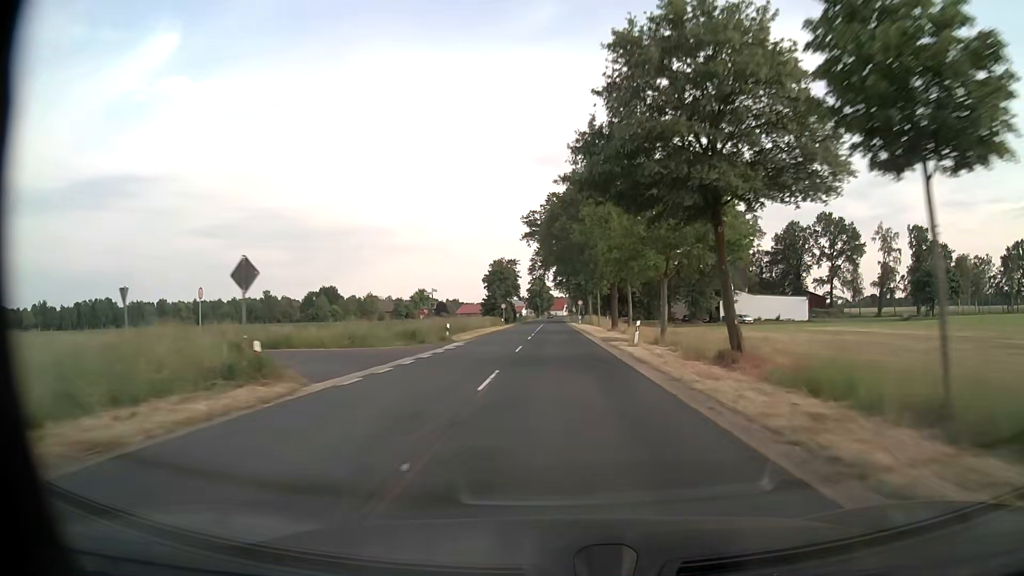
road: secondary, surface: asphalt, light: Day
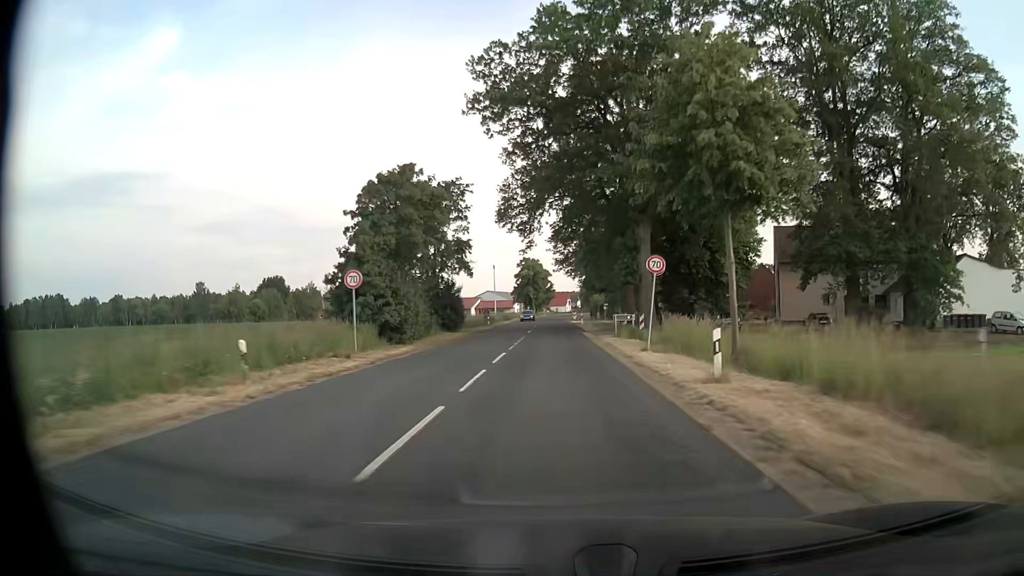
(-0.2, +66.2) m; 0°
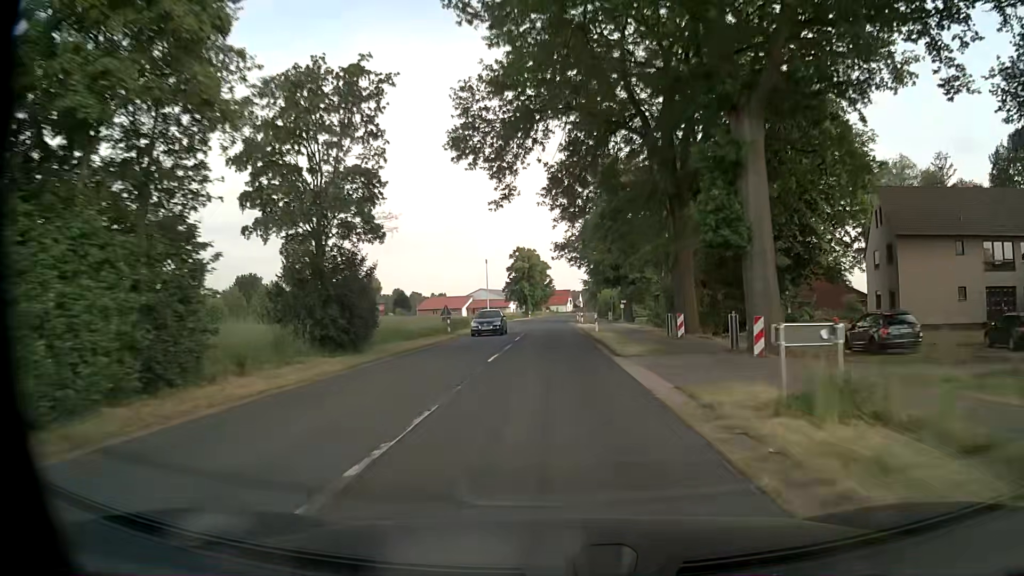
(0.0, +23.6) m; 0°
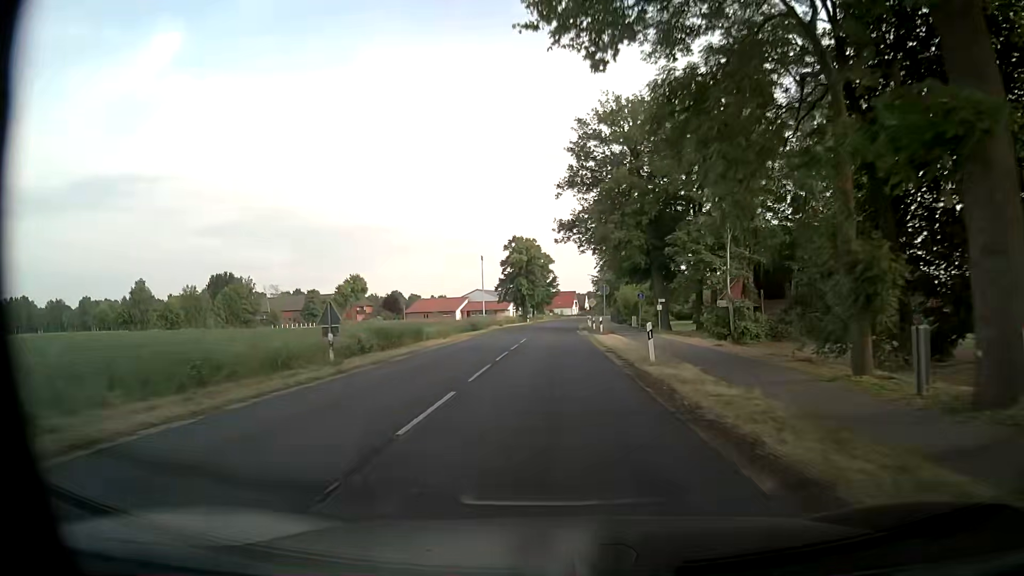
(-0.1, +22.2) m; 0°
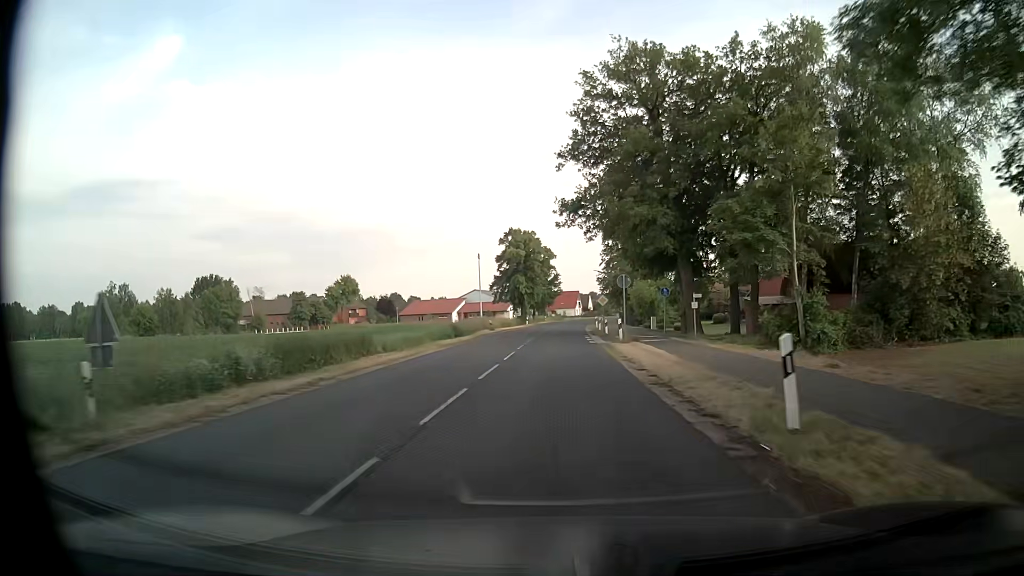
(0.0, +11.1) m; +1°
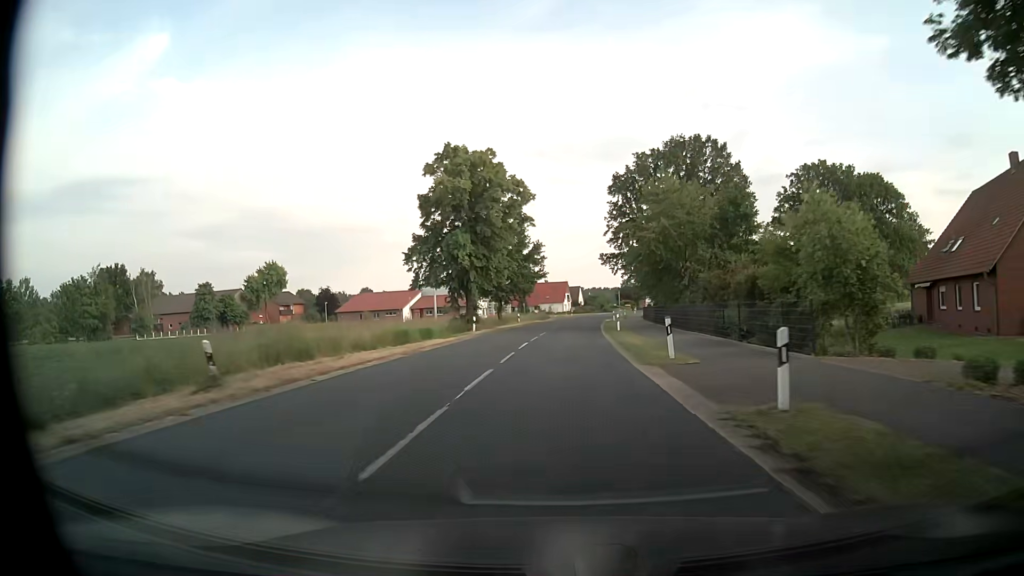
(-0.3, +45.1) m; 0°
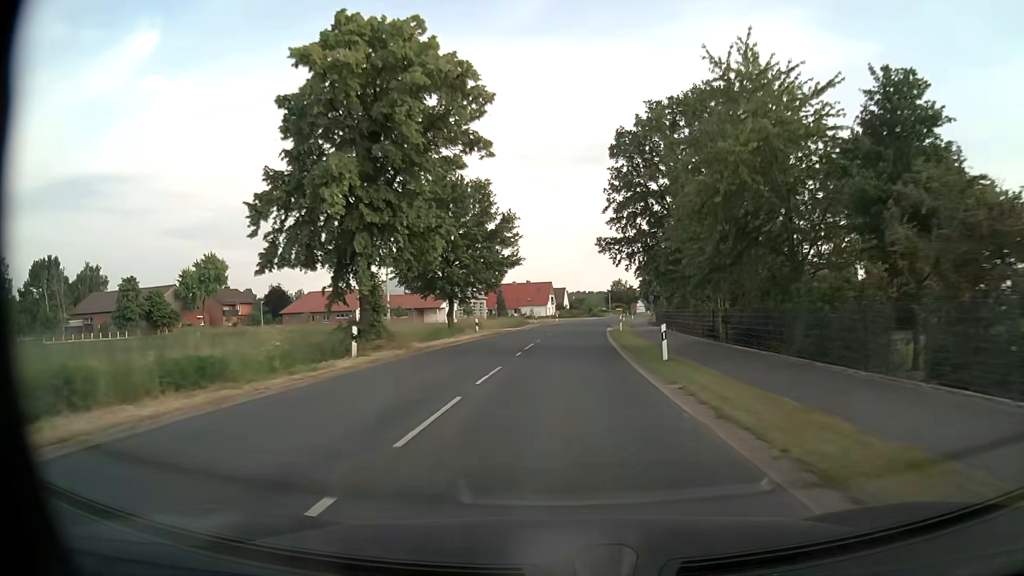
(+0.2, +22.7) m; +1°
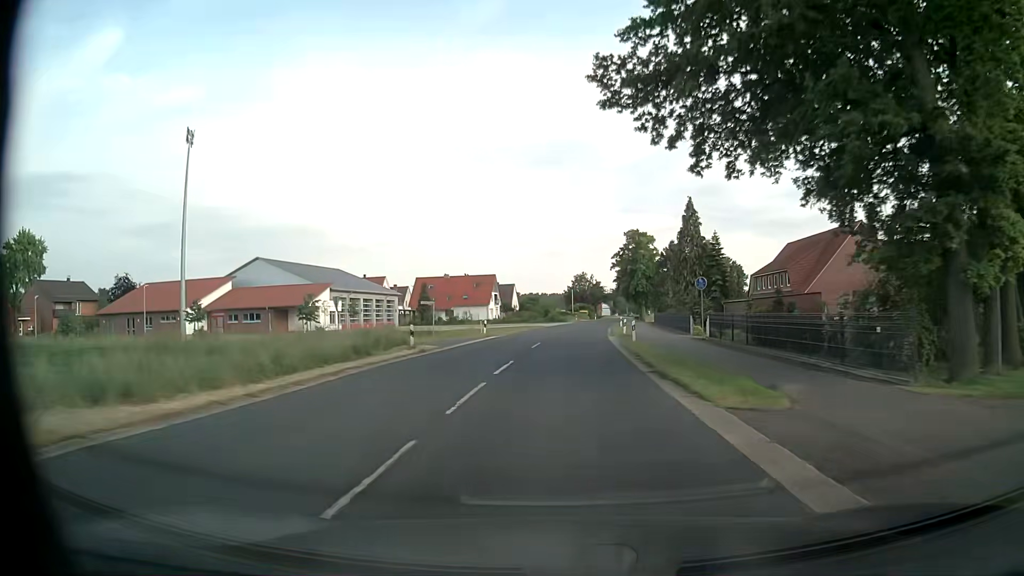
(+1.5, +45.6) m; +4°
(0, +10) (0, +20) (+1, +30) (+1, +40) (+2, +50) (+3, +60) (+4, +70) (+5, +80) (+6, +90) (+7, +100) m
